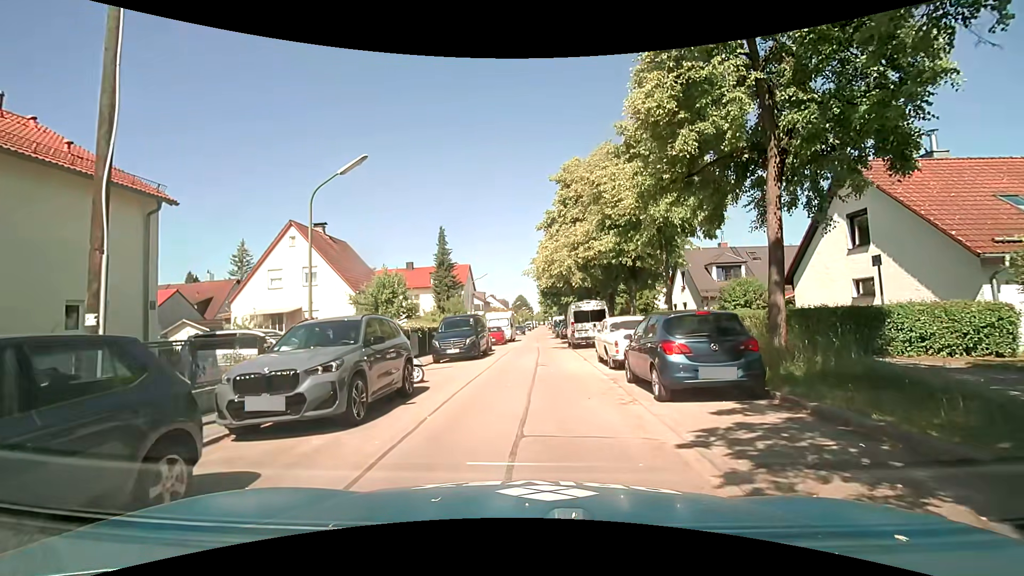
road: residential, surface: asphalt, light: Day
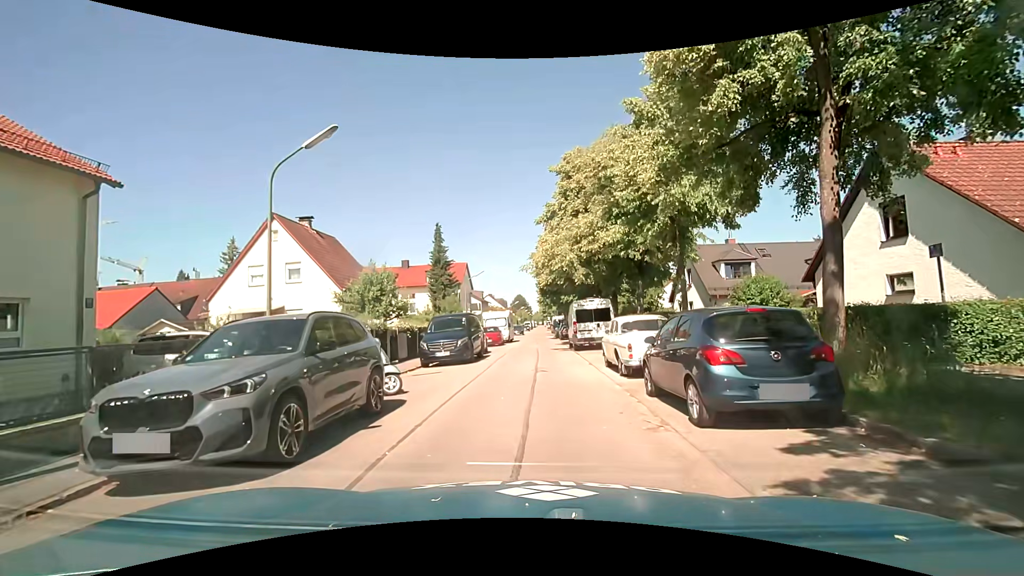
(-0.1, +2.1) m; -1°
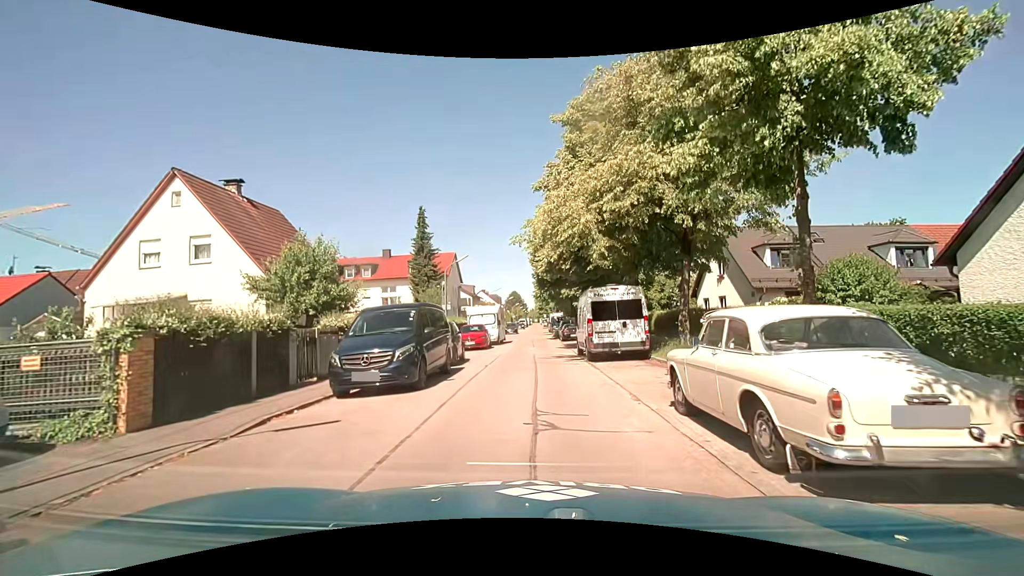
(+0.1, +7.9) m; +1°
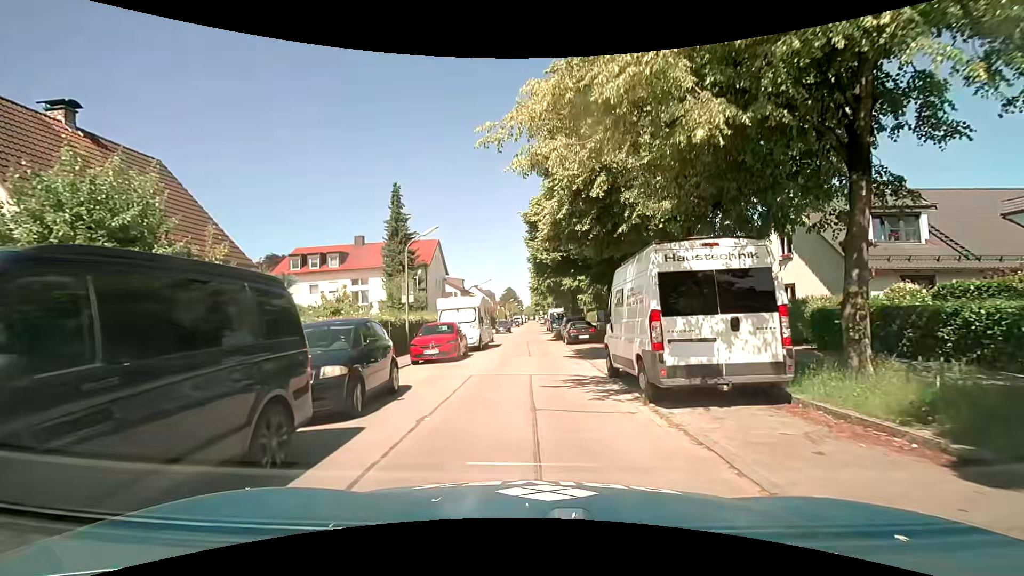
(+0.2, +9.3) m; +1°
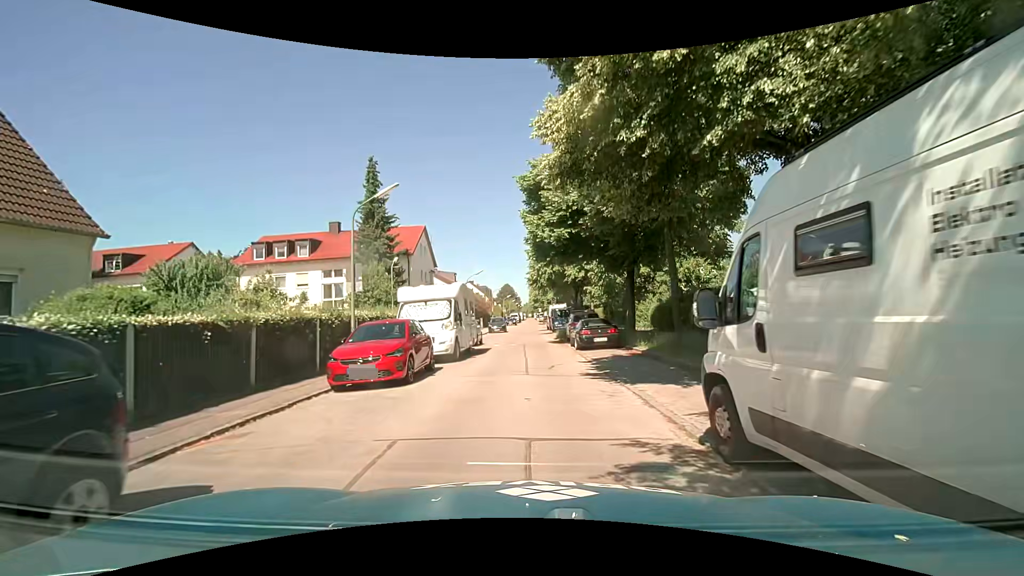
(0.0, +7.0) m; +1°
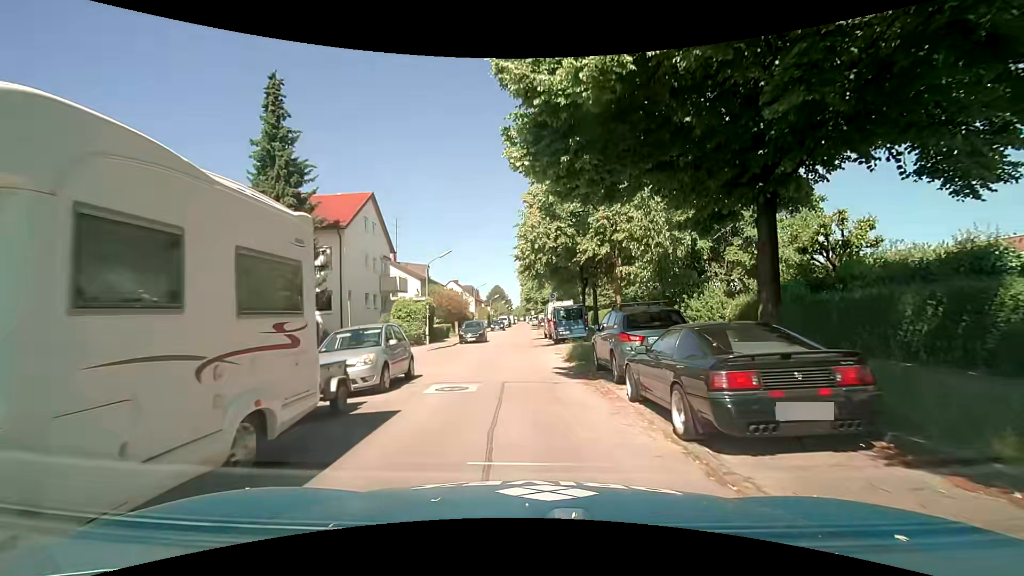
(-0.1, +15.3) m; 0°
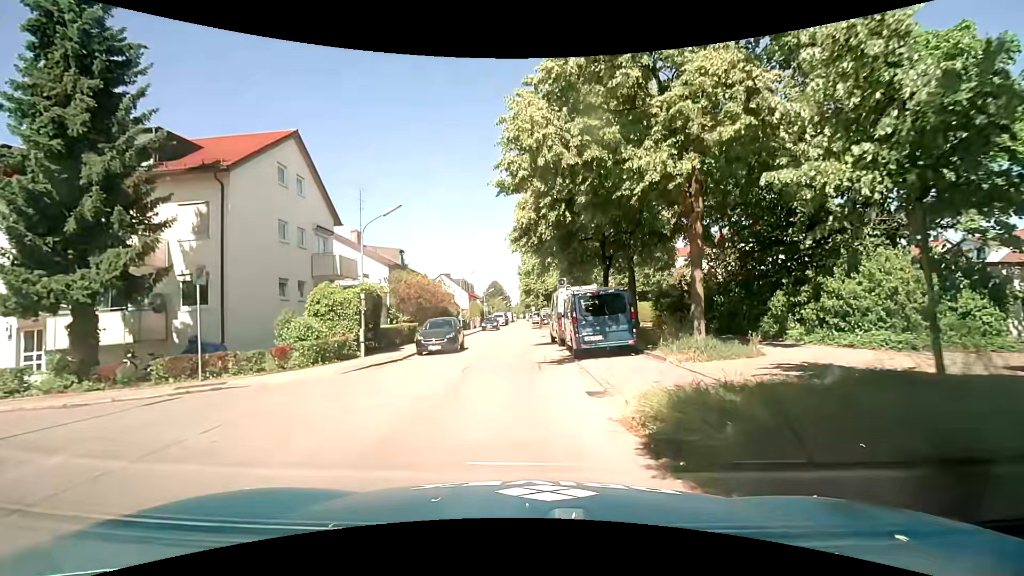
(+0.1, +12.2) m; +1°
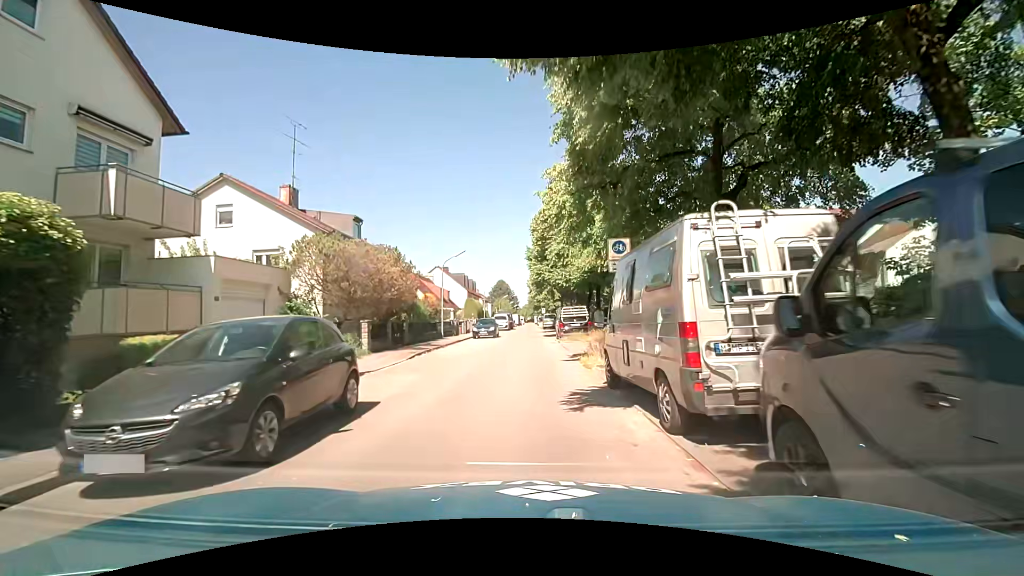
(-0.5, +15.6) m; -2°
(0, +10) (0, +20) (0, +30) (0, +40) (-1, +50) (-1, +60) (-1, +70) (-1, +80) (-1, +90) (0, +100) m
